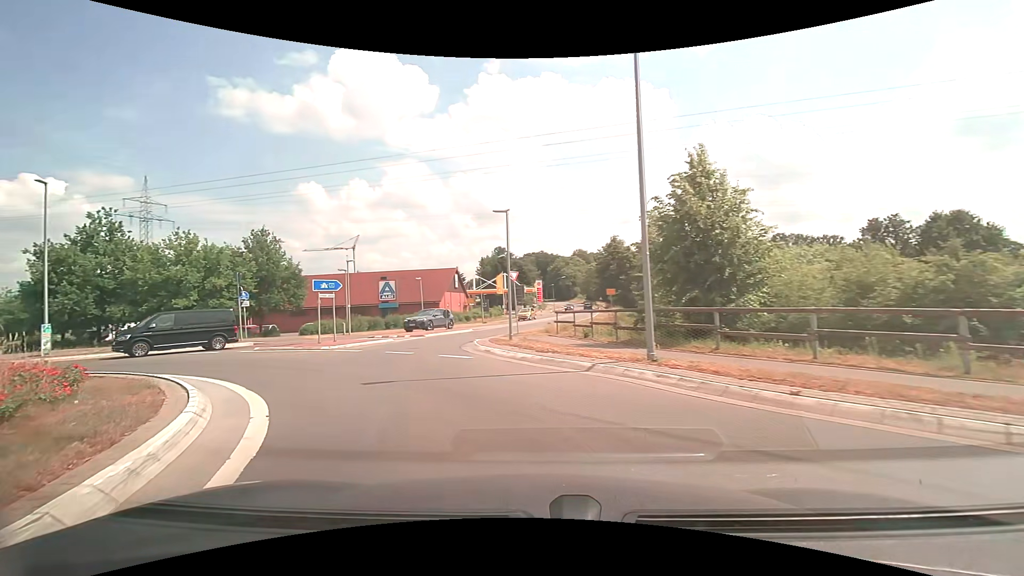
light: Day
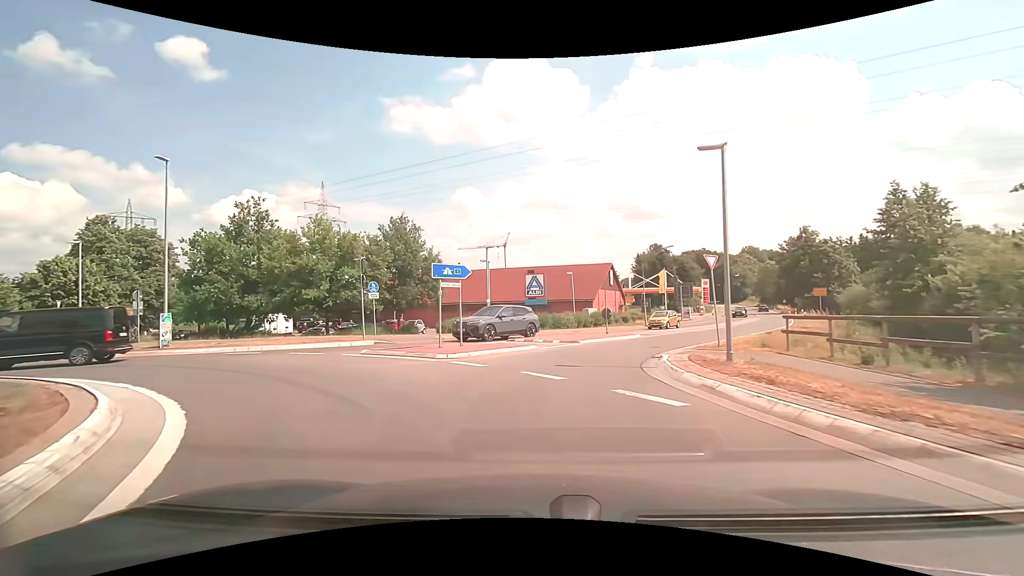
(-1.3, +7.2) m; -17°
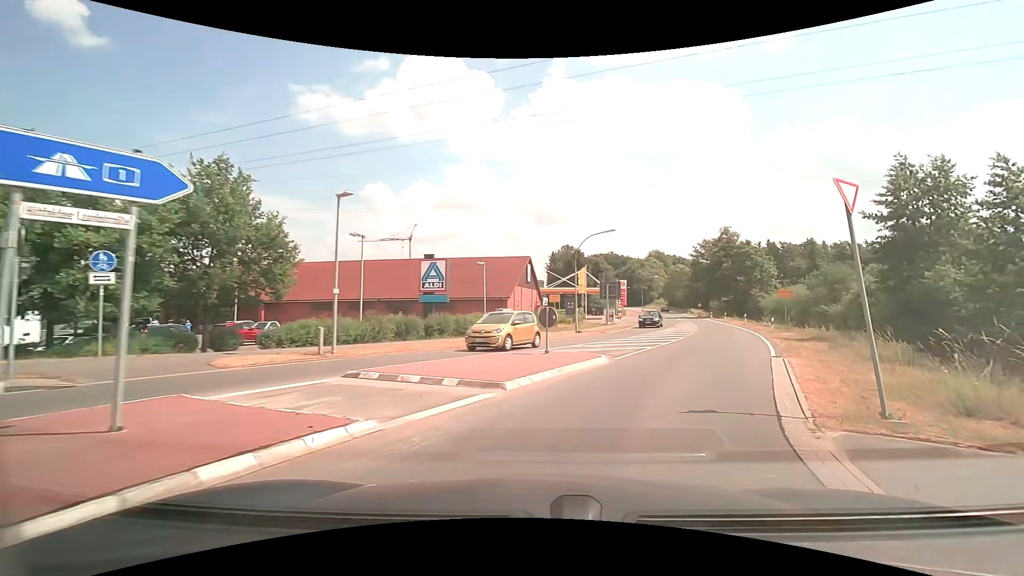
(+0.4, +12.3) m; +10°
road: secondary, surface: asphalt
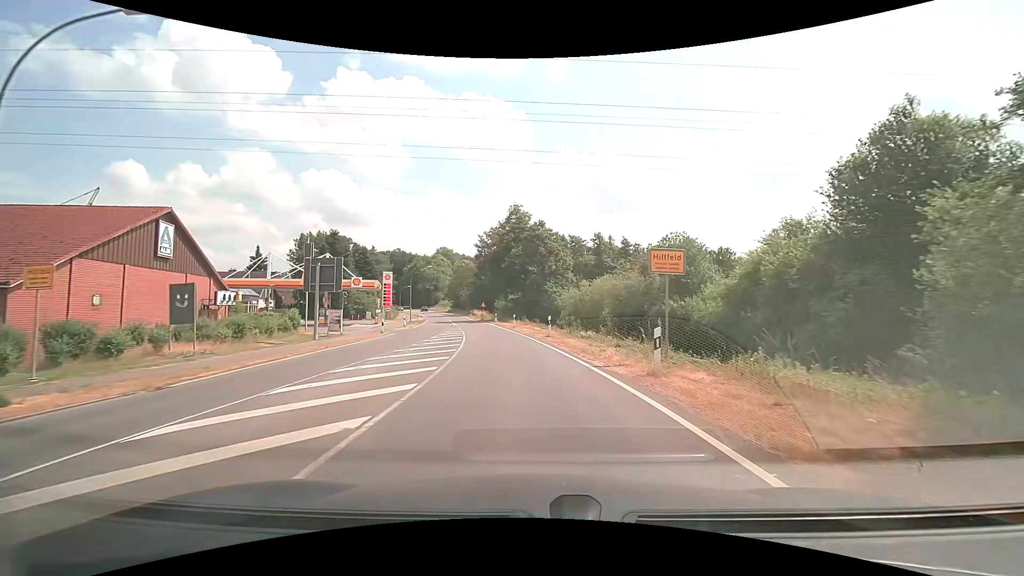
(+8.4, +25.4) m; +23°
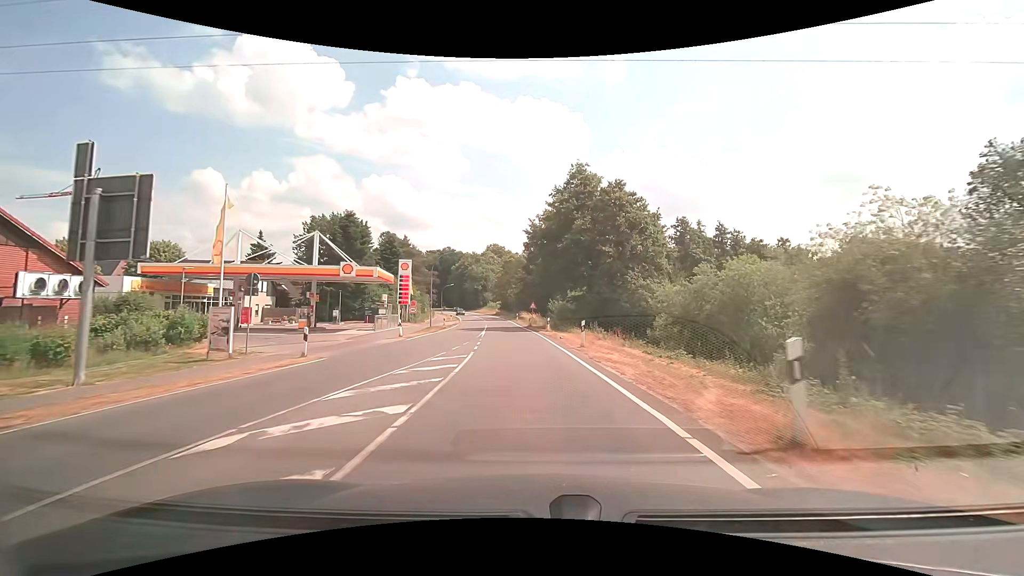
(-1.0, +20.5) m; -6°
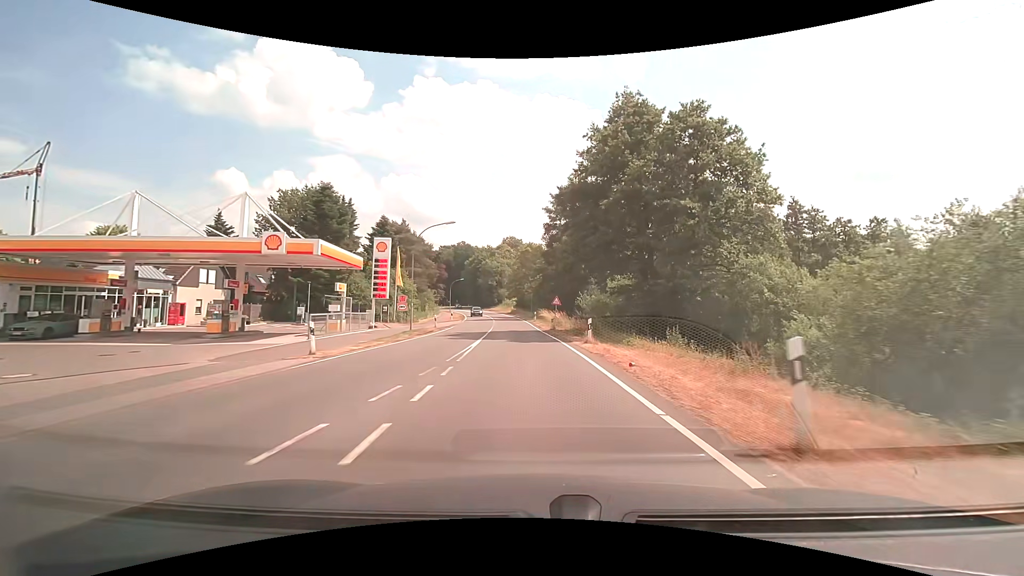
(-0.4, +15.3) m; -2°
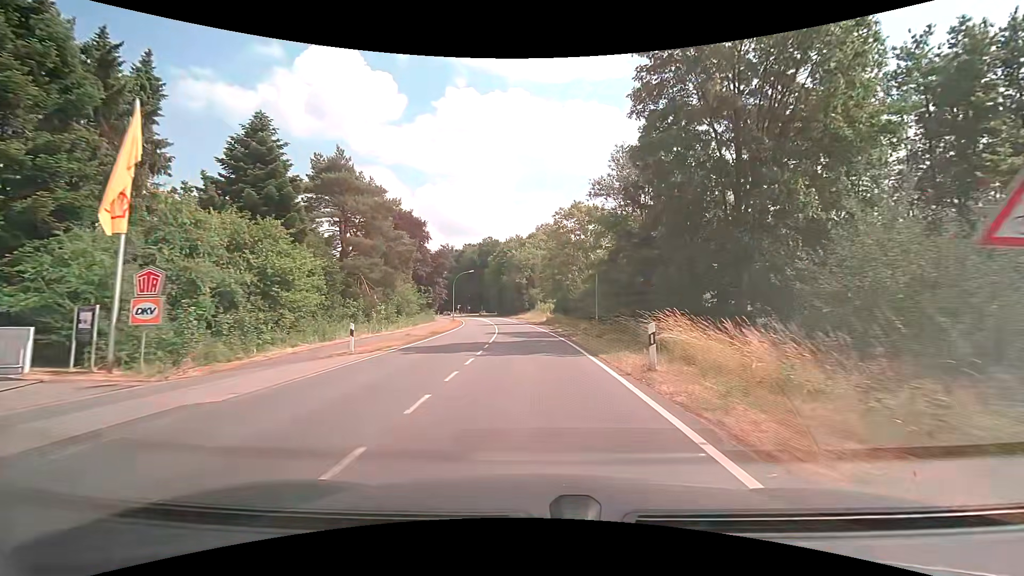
(-1.2, +39.7) m; -4°
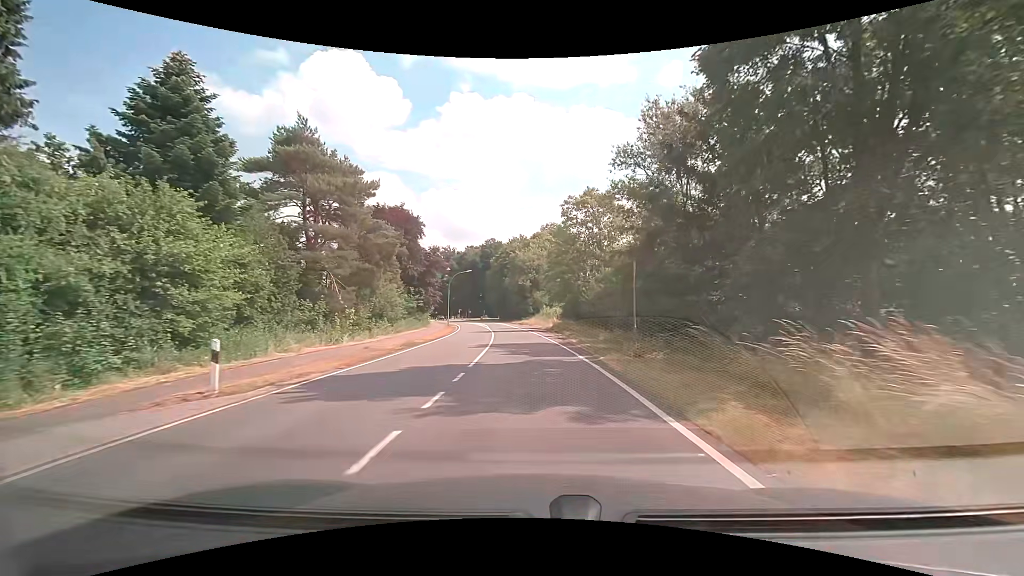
(-0.1, +8.1) m; -1°
(0, +10) (0, +20) (-1, +30) (-1, +40) (-2, +50) (-3, +60) (-4, +70) (-6, +80) (-7, +90) (-9, +99) m
